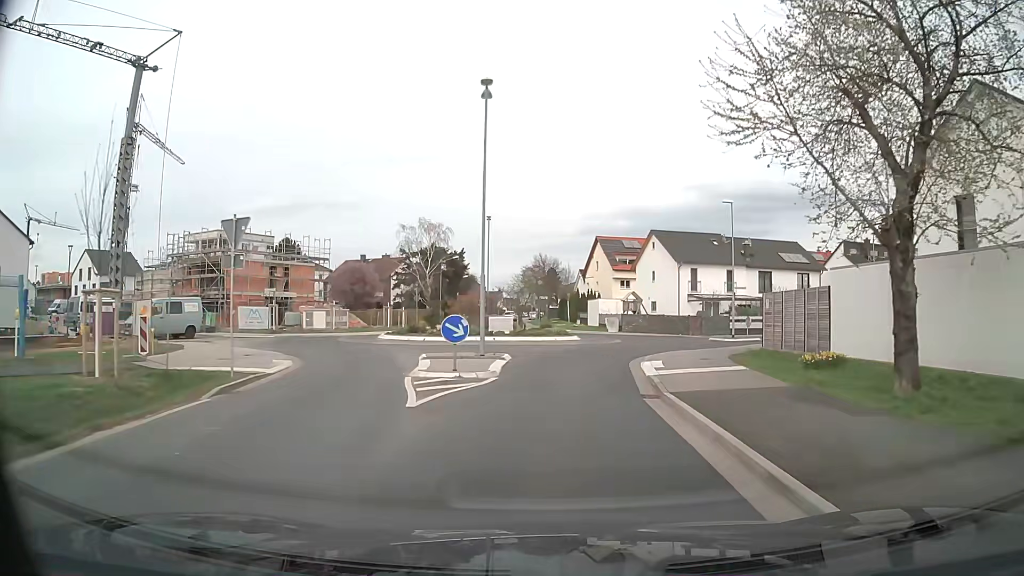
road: unclassified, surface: asphalt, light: Day
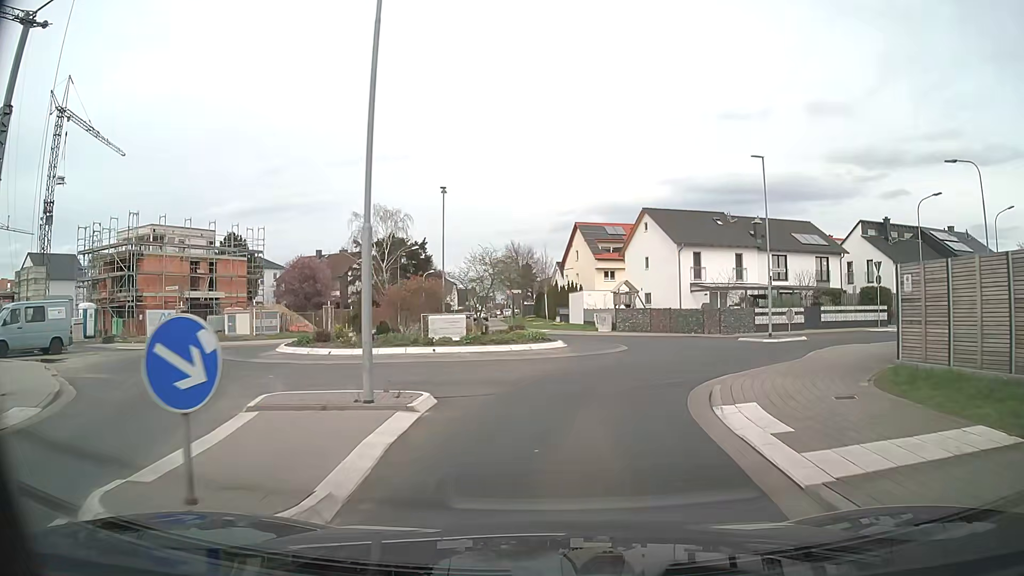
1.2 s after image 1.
(+0.2, +10.4) m; +2°
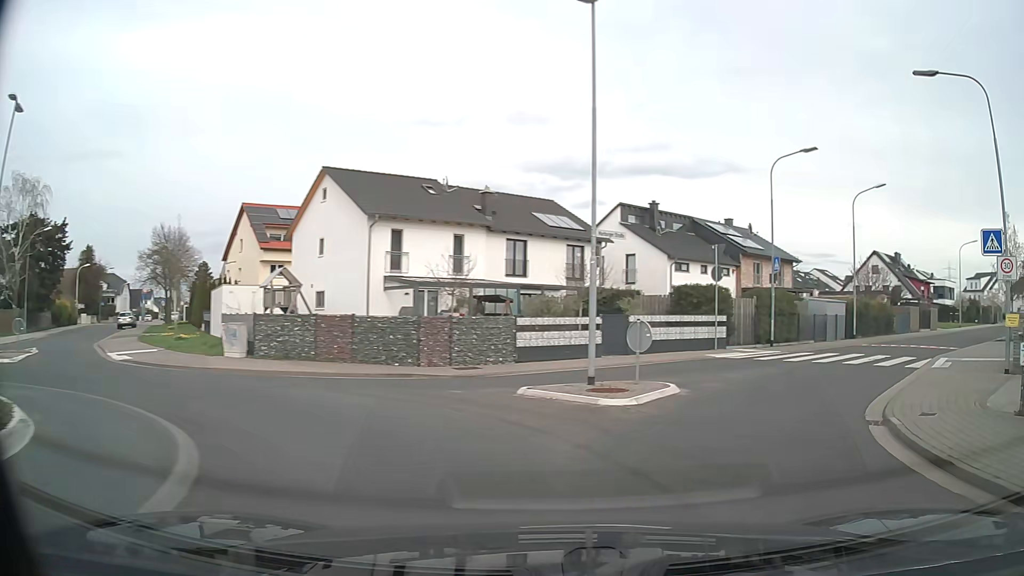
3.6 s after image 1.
(+2.2, +17.1) m; +26°
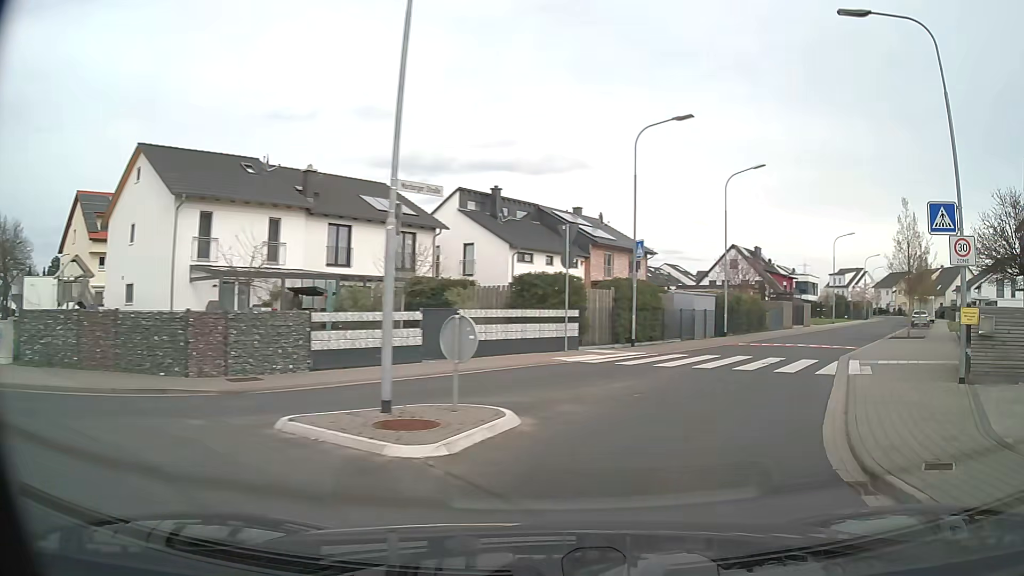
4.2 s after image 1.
(+0.5, +4.4) m; +13°
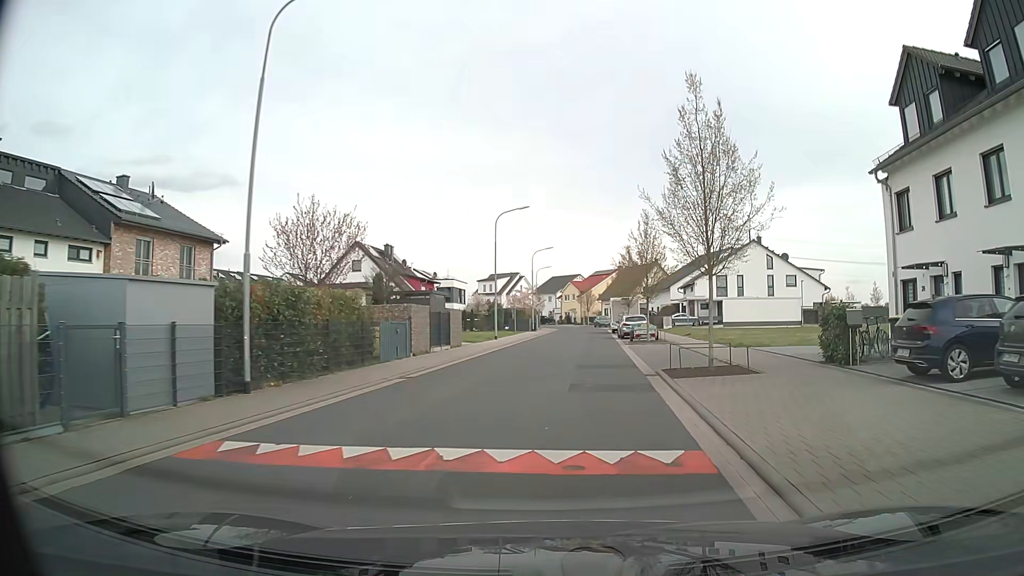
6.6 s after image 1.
(+7.0, +19.2) m; +31°
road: residential
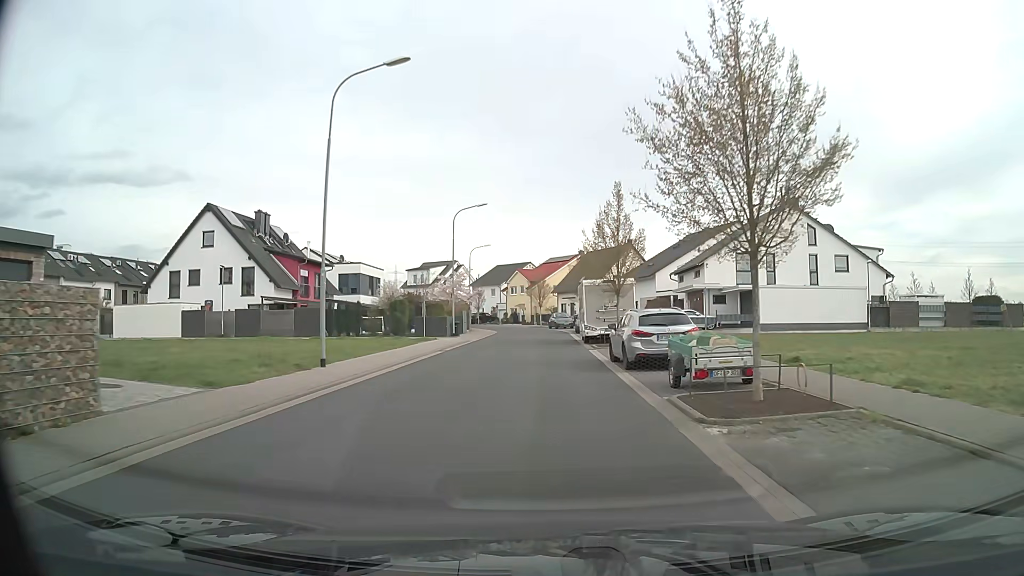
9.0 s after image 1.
(+1.5, +24.6) m; +4°
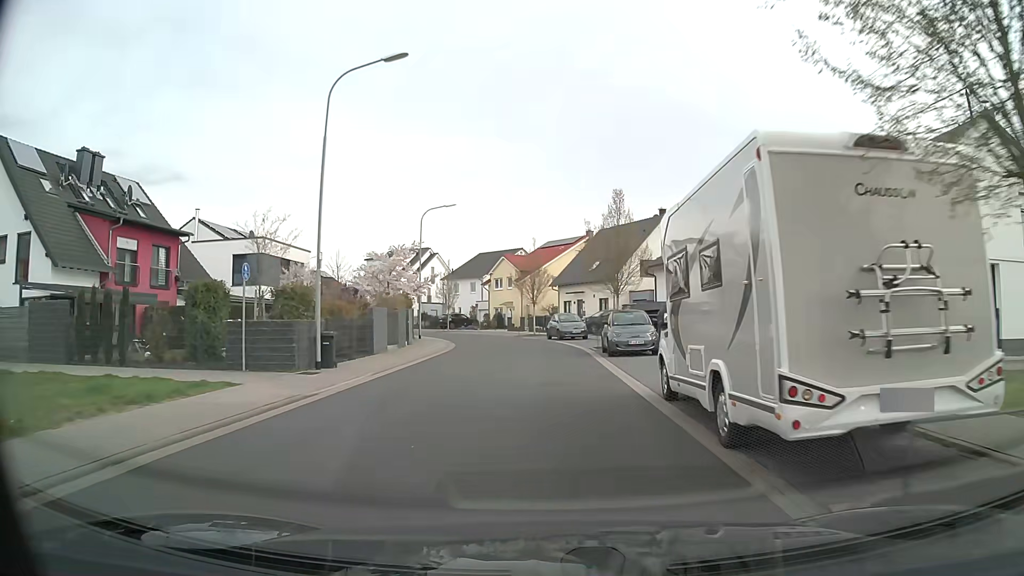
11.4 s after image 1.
(0.0, +24.8) m; 0°
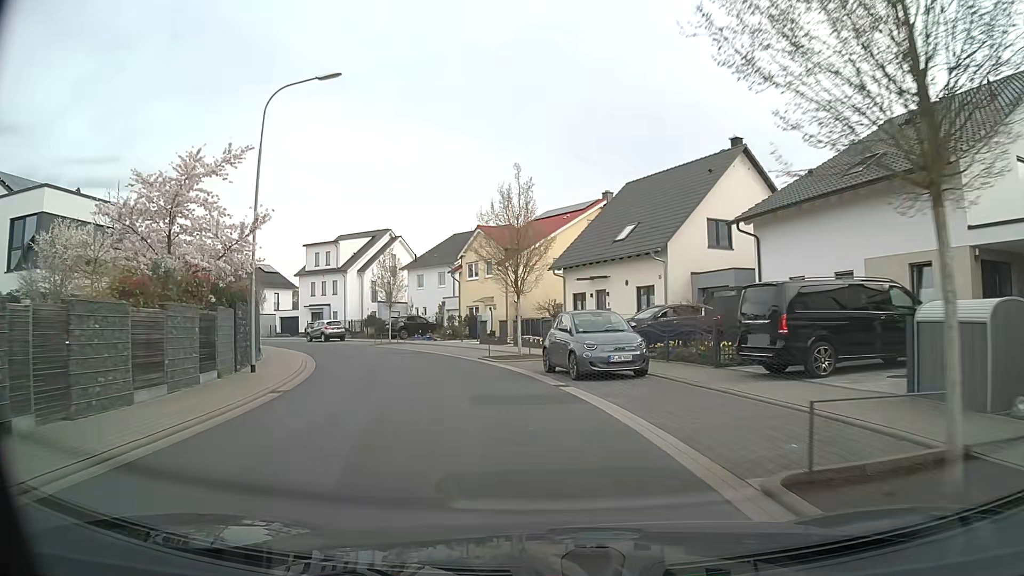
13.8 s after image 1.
(+0.3, +23.5) m; 0°
(0, +10) (-2, +20) (-6, +29) (-11, +38) (-17, +46) (-24, +53) (-32, +59) (-41, +63) (-50, +66) (-60, +68) m
